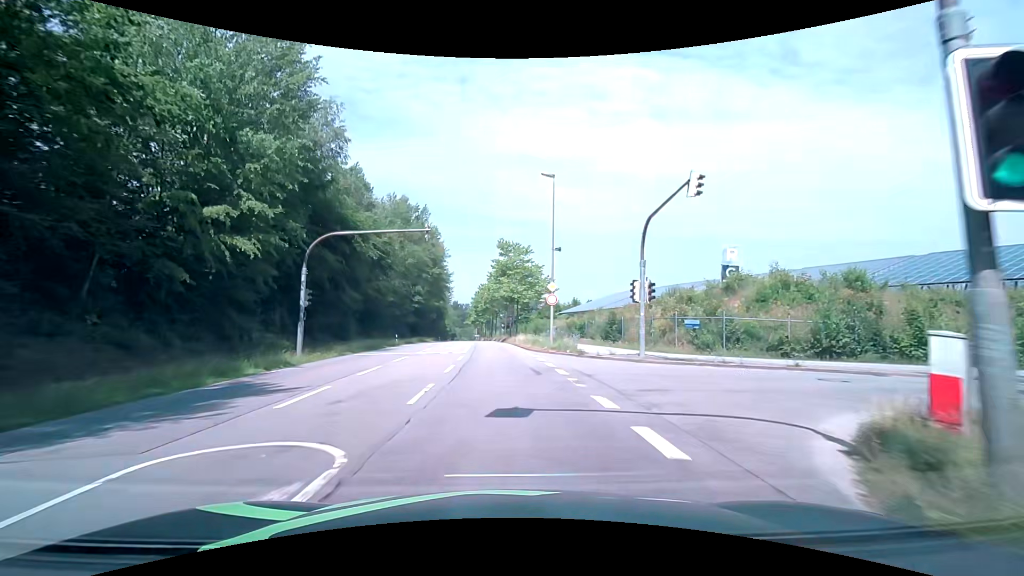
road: secondary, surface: asphalt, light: Day
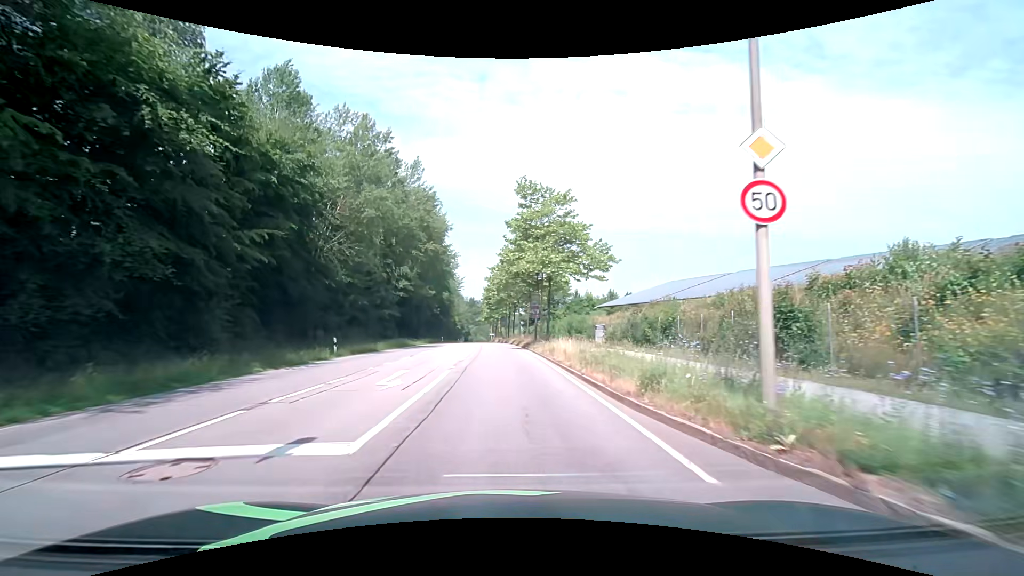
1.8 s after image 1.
(-0.3, +22.1) m; -2°
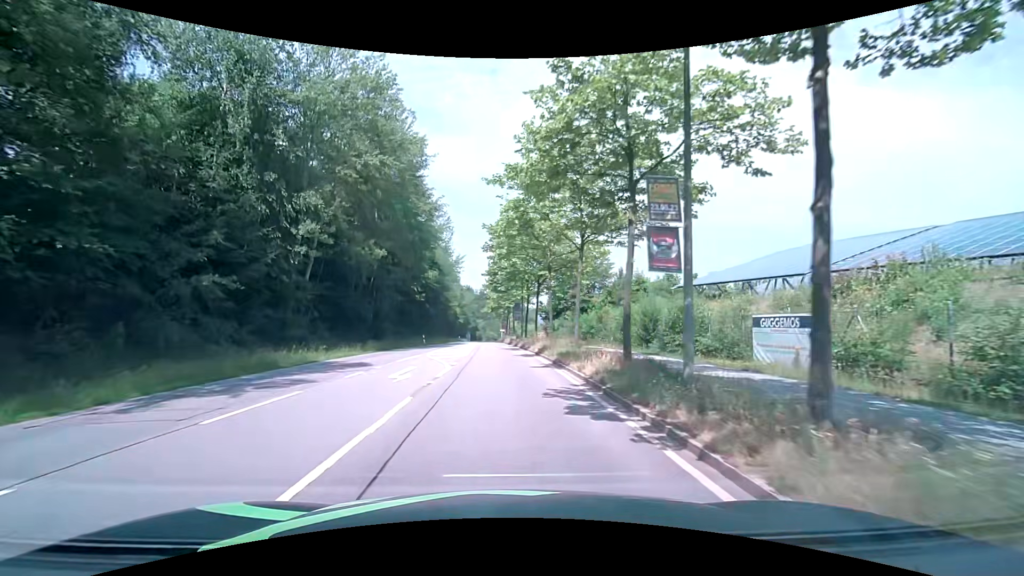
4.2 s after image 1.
(-0.3, +27.9) m; -1°
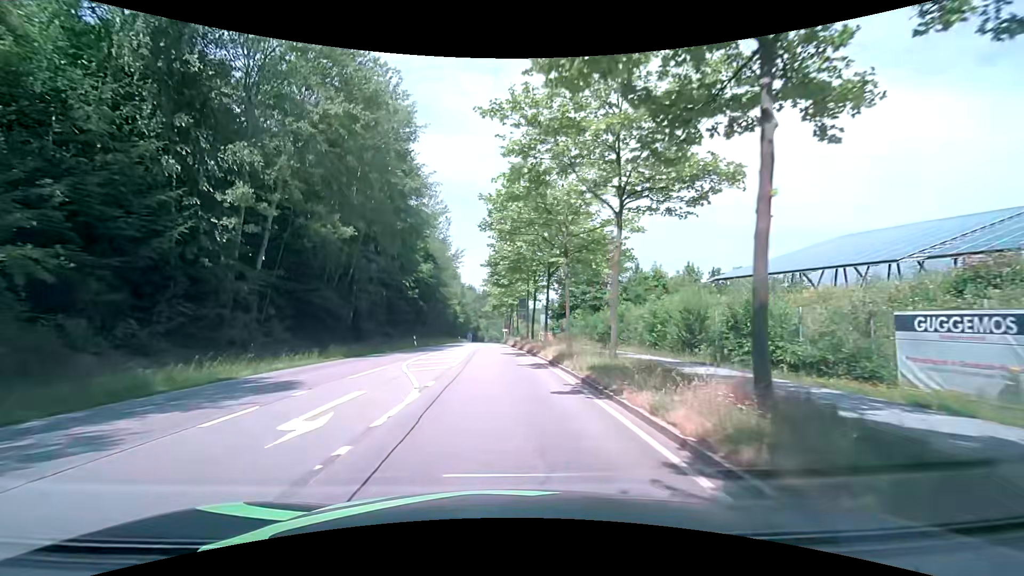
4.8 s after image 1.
(0.0, +6.7) m; 0°
(0, +10) (0, +20) (0, +30) (-1, +40) (-1, +50) (-2, +60) (-2, +70) (-2, +80) (-2, +90) (-3, +100) m
